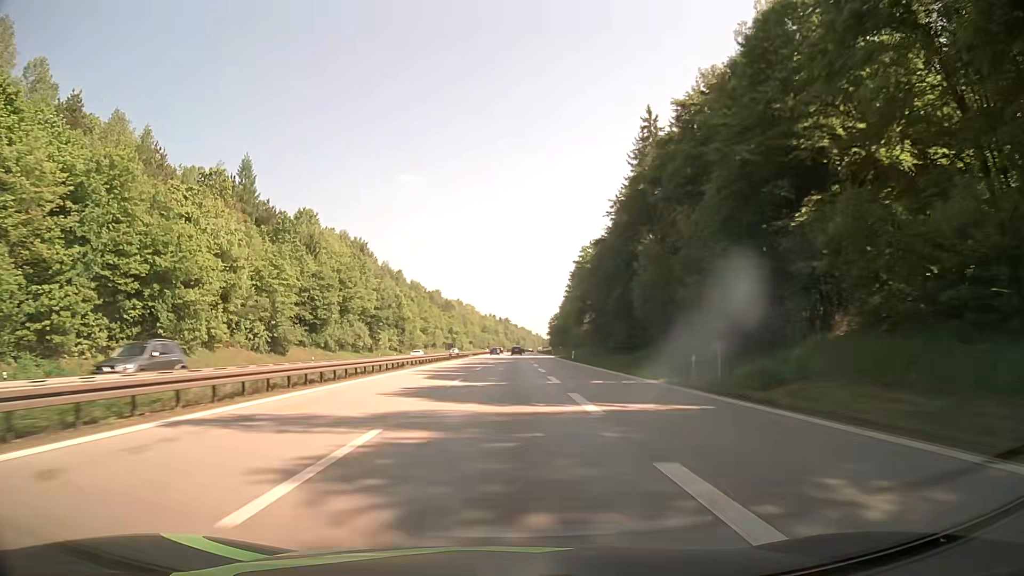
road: motorway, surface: asphalt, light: Day
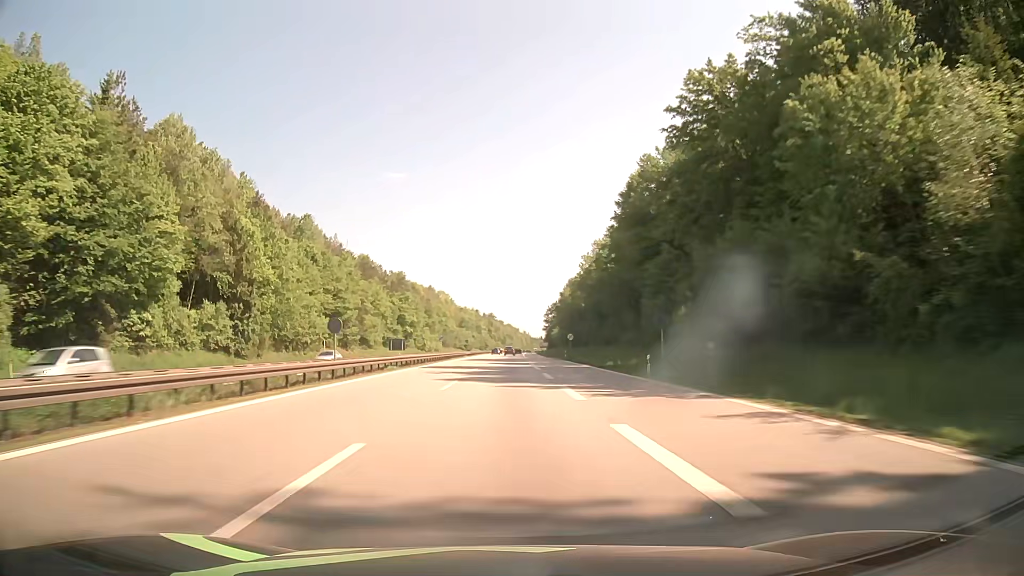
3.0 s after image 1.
(+0.5, +92.4) m; +1°
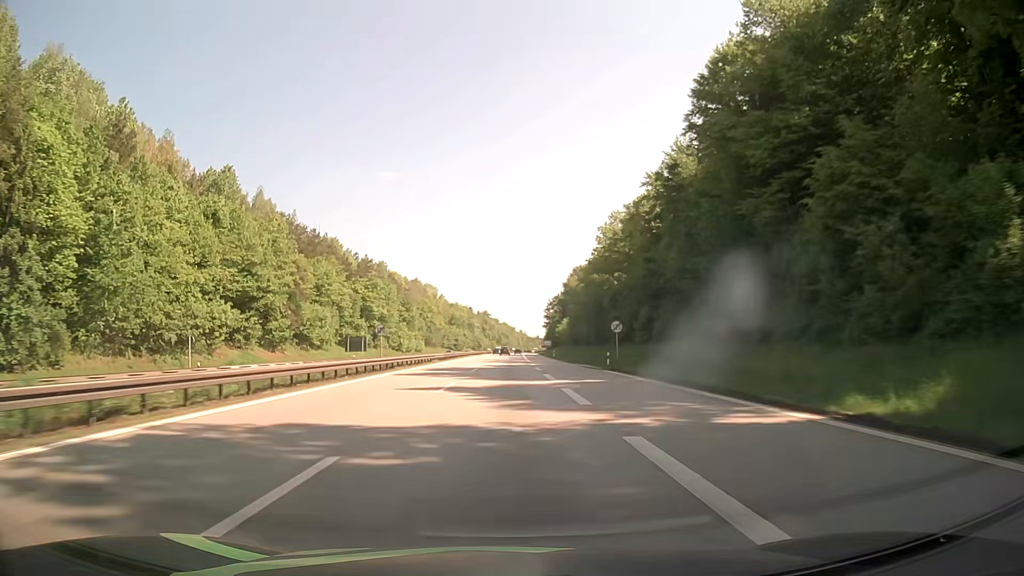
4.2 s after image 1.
(+0.1, +37.5) m; 0°
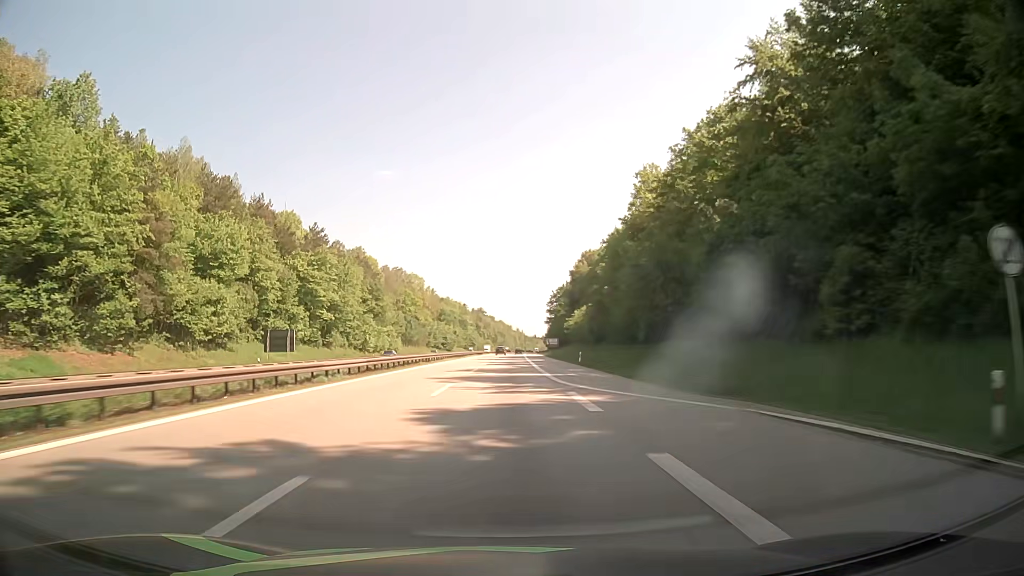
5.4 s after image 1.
(+0.1, +37.7) m; 0°
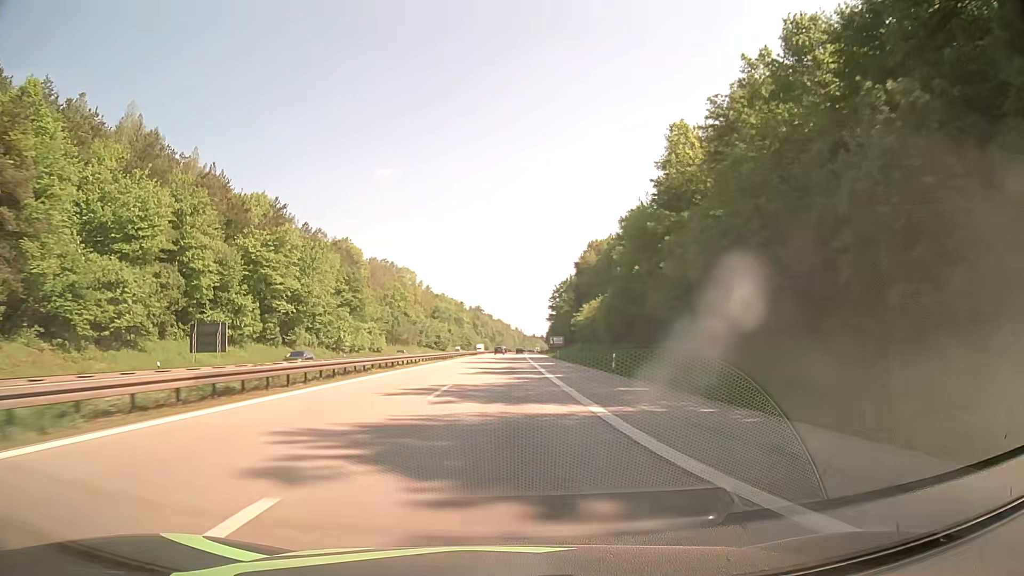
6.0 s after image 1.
(0.0, +18.9) m; 0°
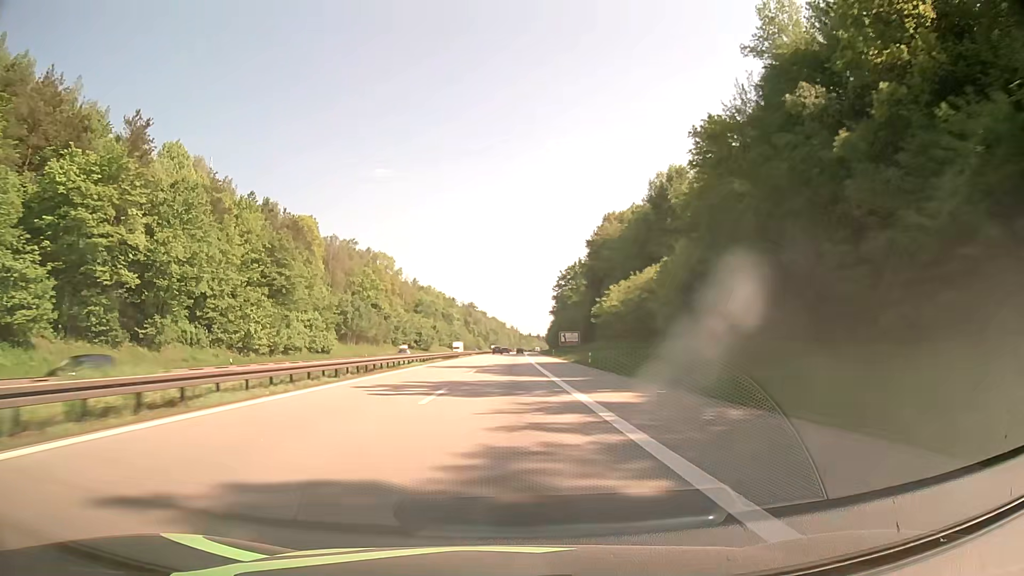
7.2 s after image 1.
(0.0, +38.0) m; 0°
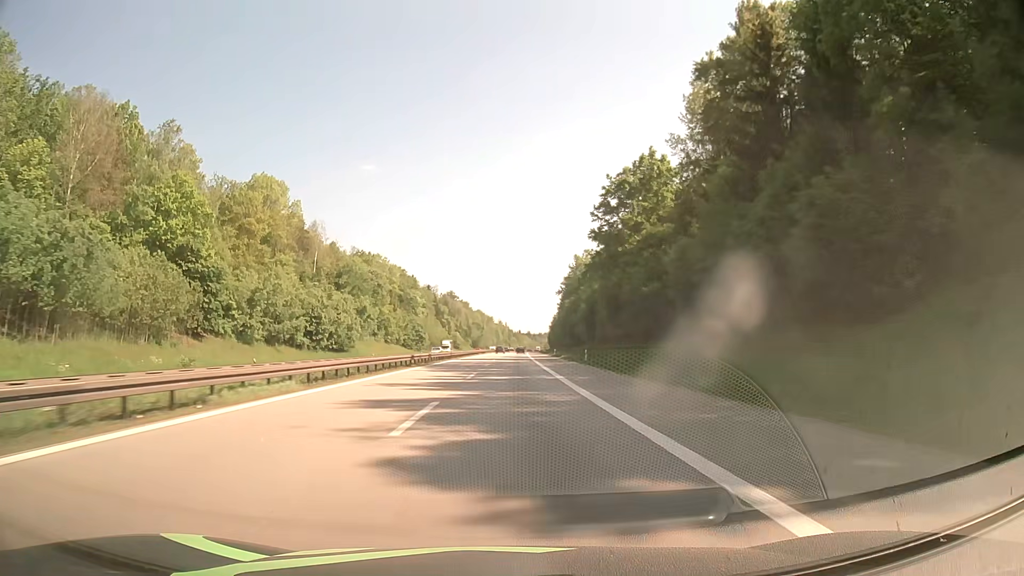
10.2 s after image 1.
(+0.7, +95.2) m; +1°
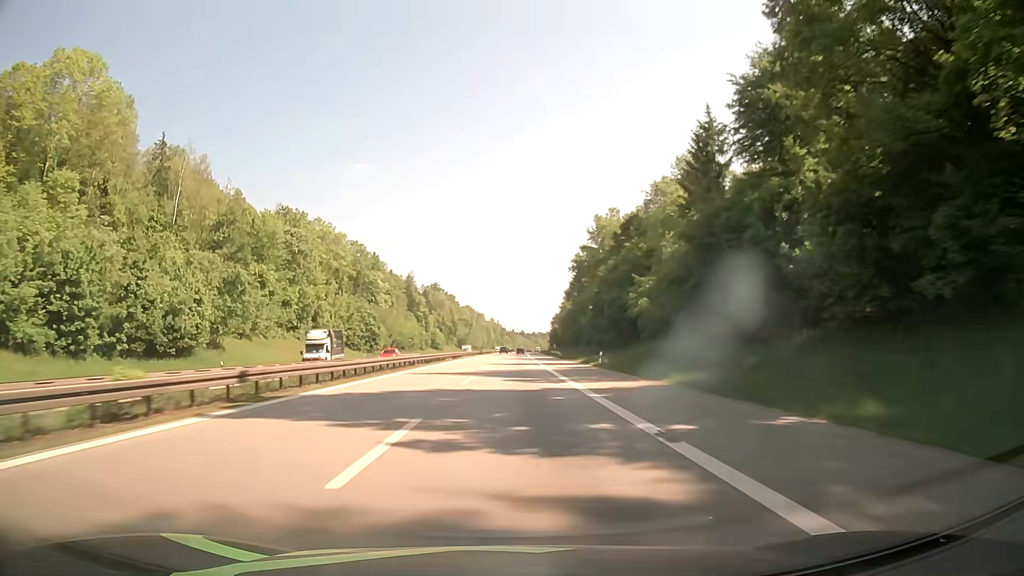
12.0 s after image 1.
(+0.3, +57.3) m; +1°
(0, +10) (0, +20) (0, +30) (0, +40) (0, +50) (0, +60) (+1, +70) (+1, +80) (+1, +90) (+1, +100) m
